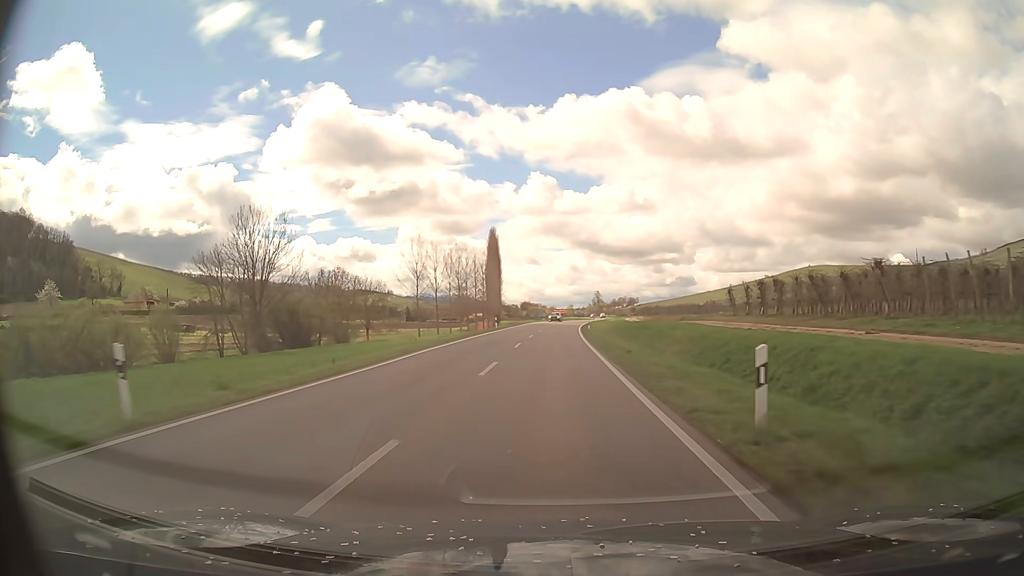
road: primary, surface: asphalt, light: Day
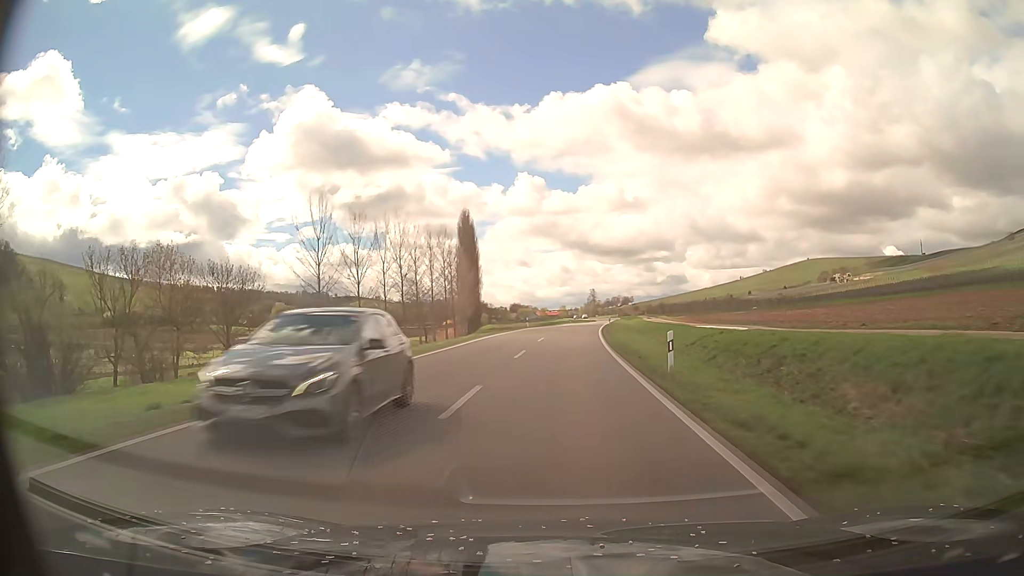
(+0.2, +42.5) m; +1°
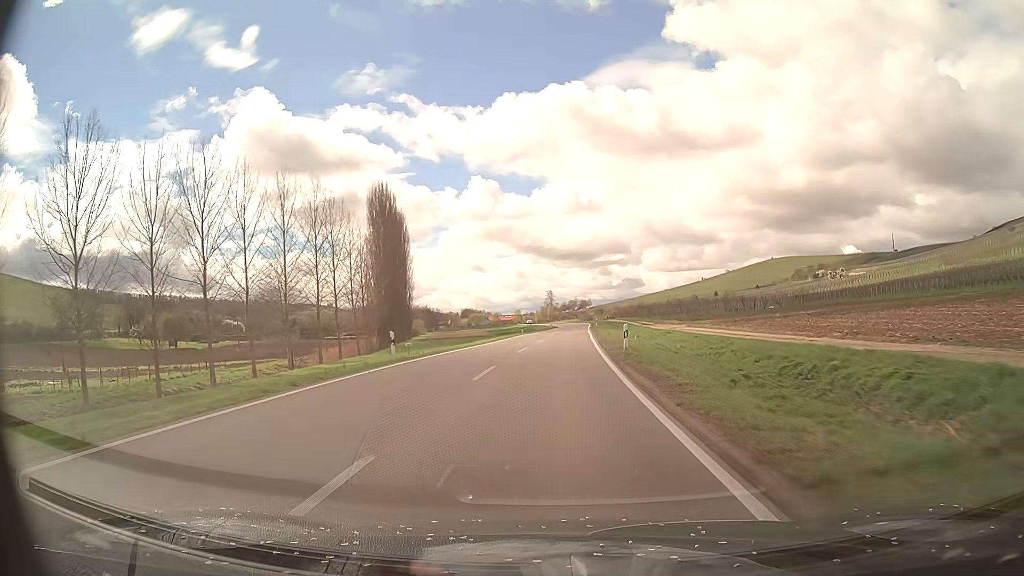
(+1.3, +42.3) m; +4°
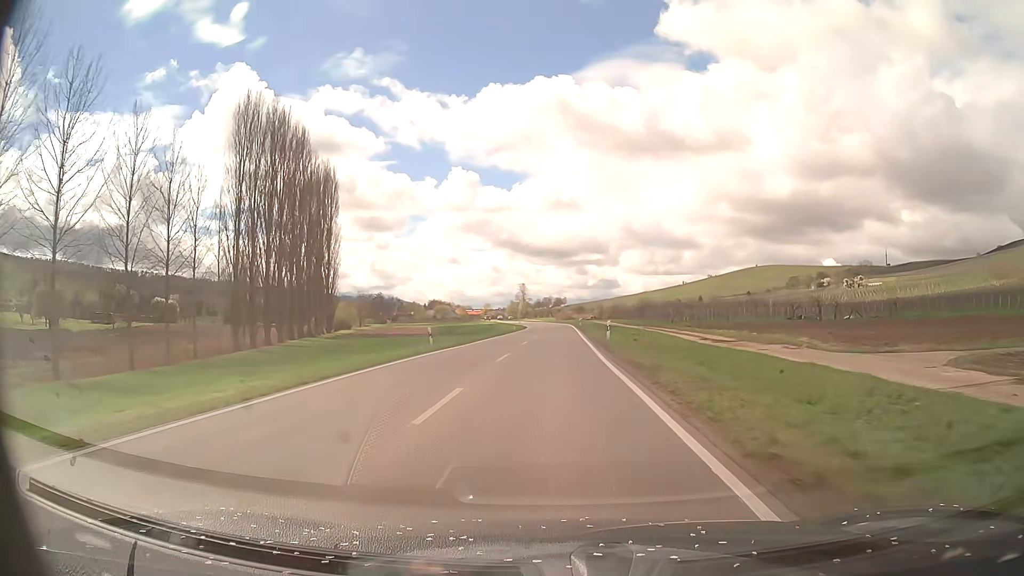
(+0.8, +42.3) m; +2°
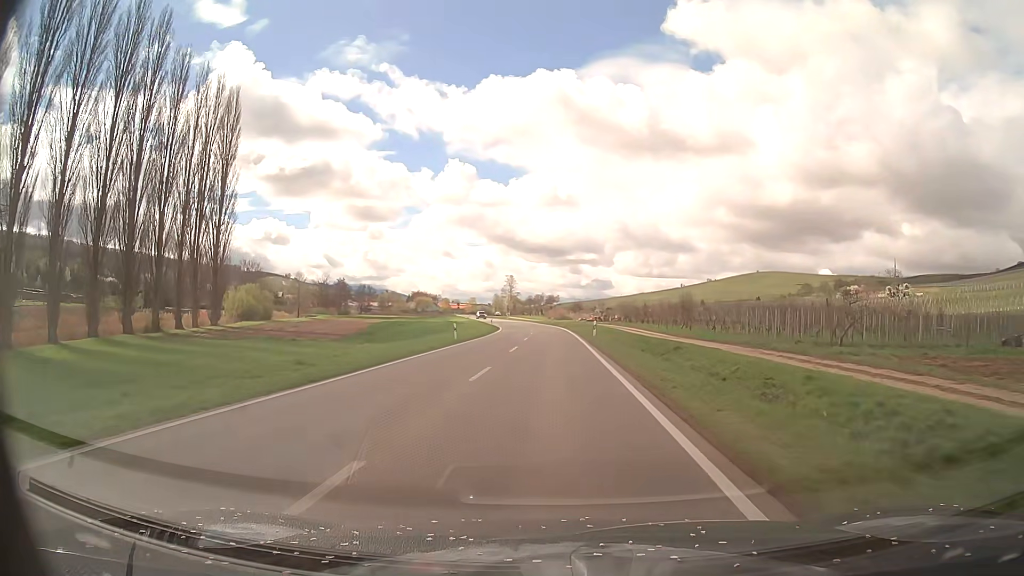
(+0.4, +42.3) m; +1°
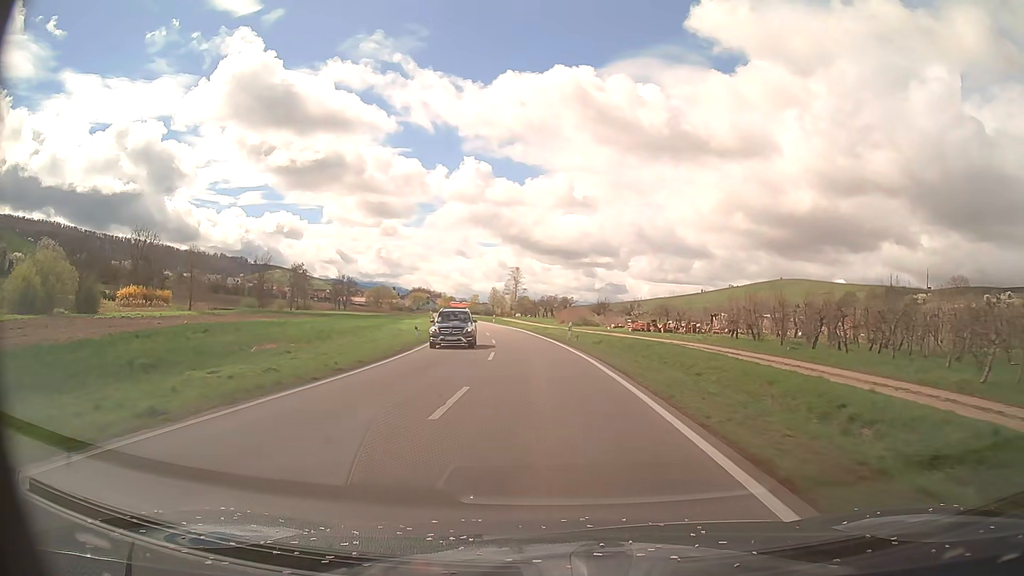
(-0.2, +53.2) m; -1°
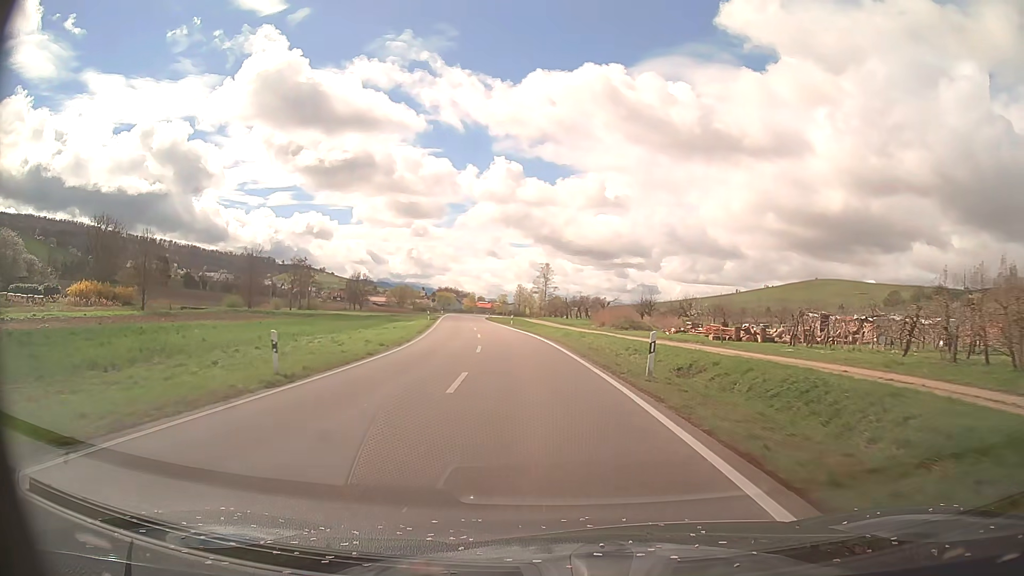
(-0.5, +21.2) m; -3°
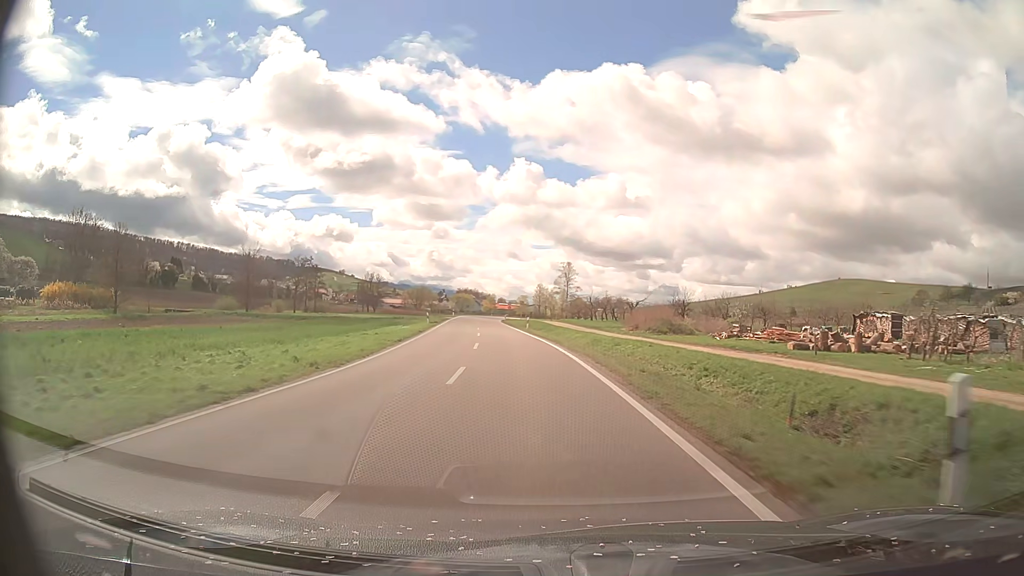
(-0.2, +10.6) m; -2°
(0, +10) (-1, +20) (-2, +30) (-3, +40) (-4, +50) (-5, +60) (-6, +70) (-8, +80) (-9, +90) (-9, +100) m
